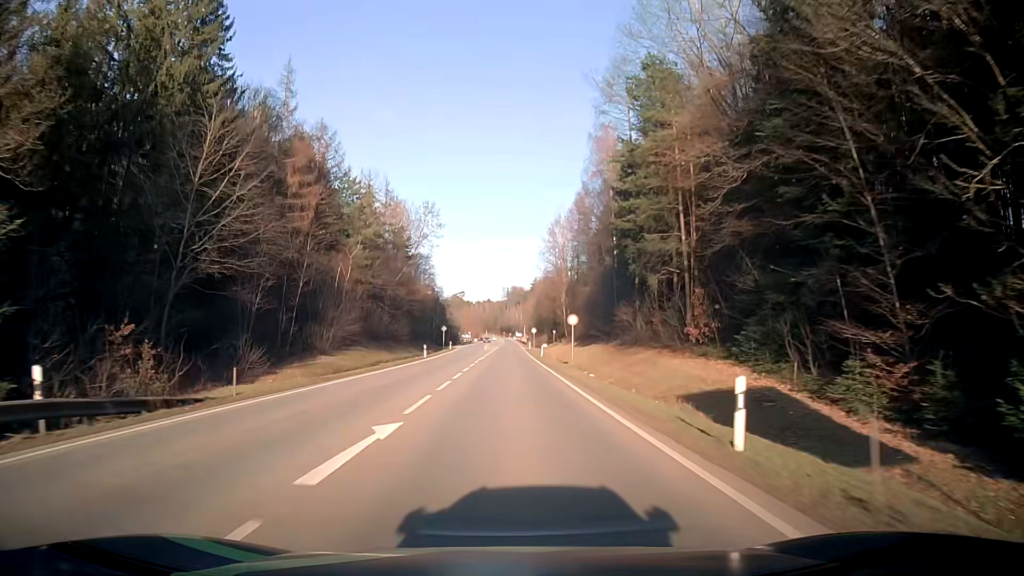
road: secondary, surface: asphalt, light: Day
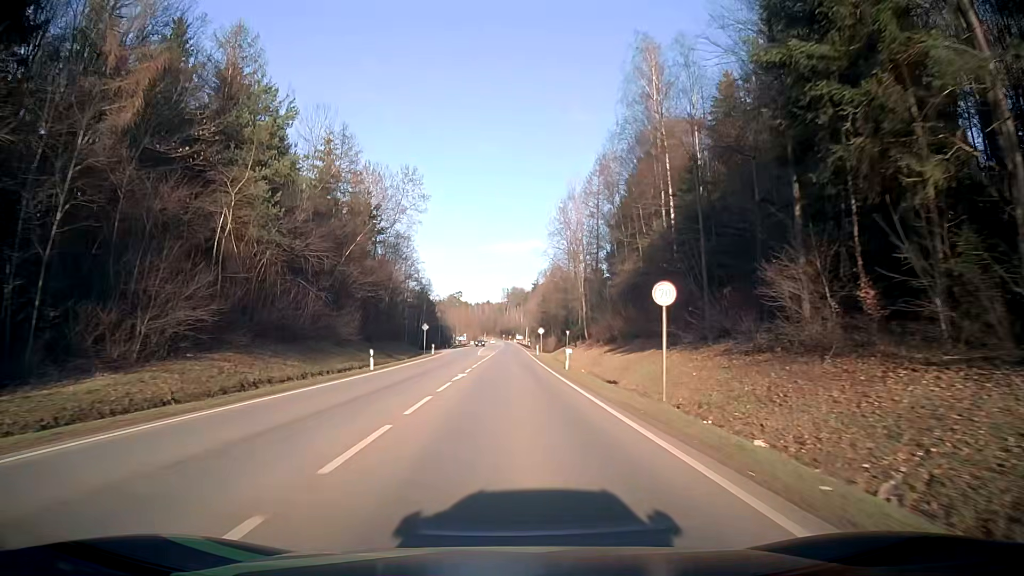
(-0.1, +23.8) m; 0°
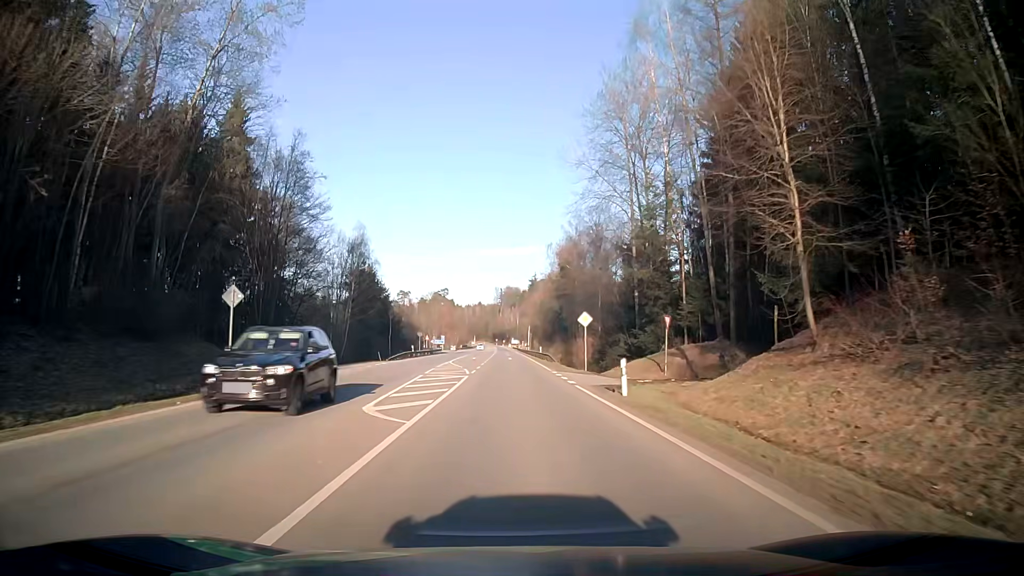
(+0.1, +55.3) m; +1°
(0, +10) (0, +20) (0, +30) (0, +40) (0, +50) (0, +60) (0, +70) (0, +80) (0, +90) (0, +100) m
